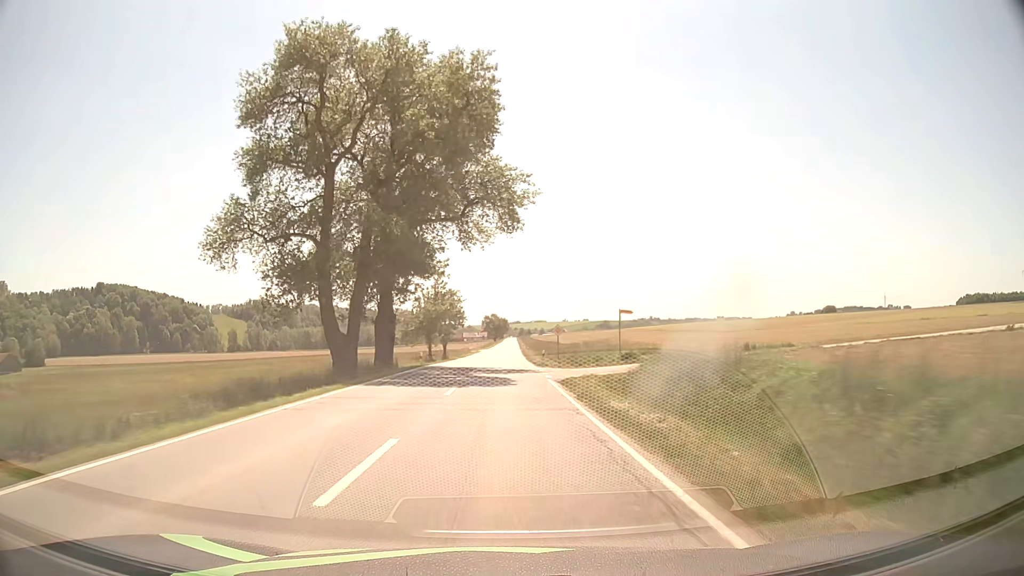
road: secondary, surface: asphalt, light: Day
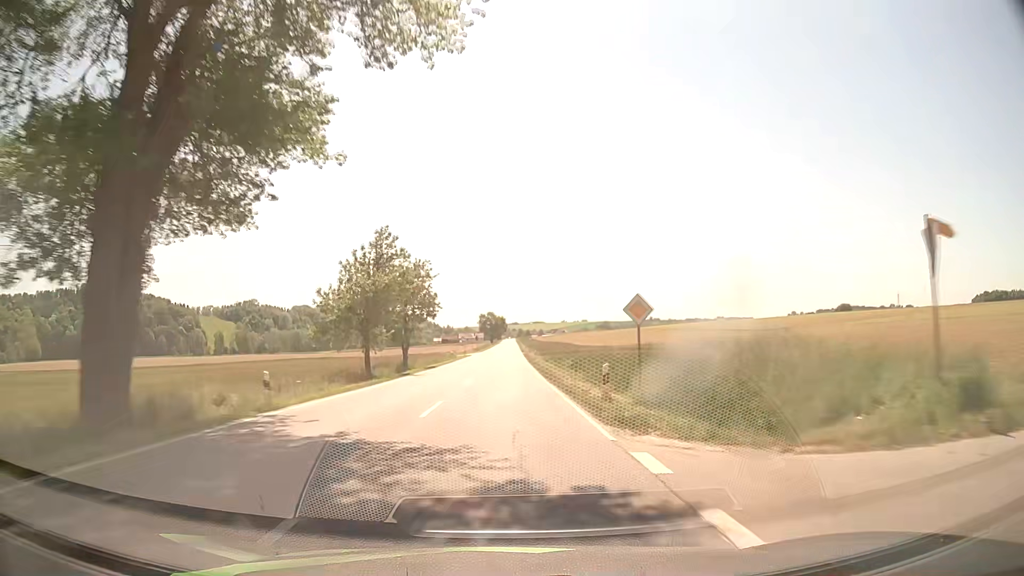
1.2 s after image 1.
(0.0, +28.5) m; 0°
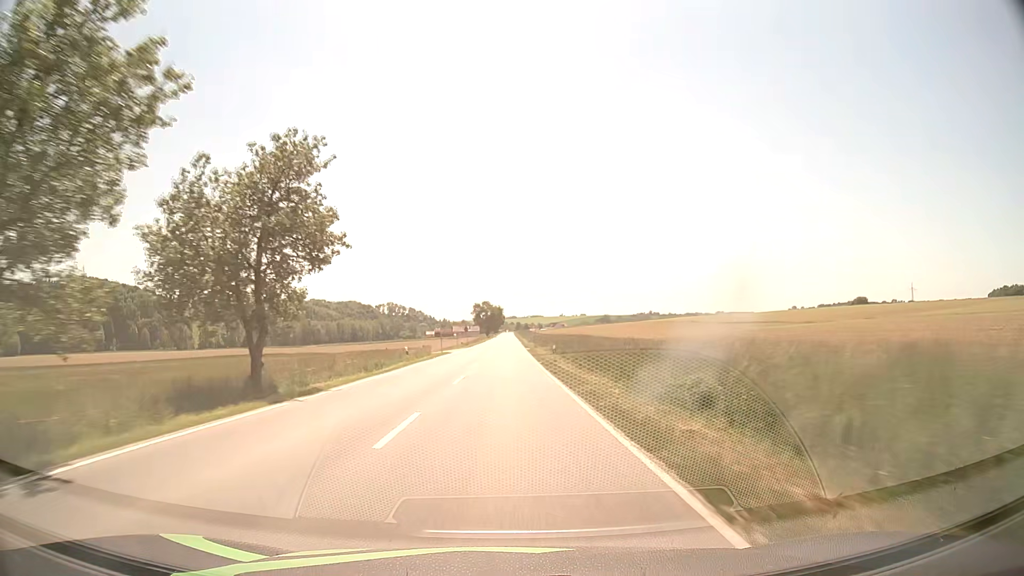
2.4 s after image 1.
(0.0, +28.5) m; 0°
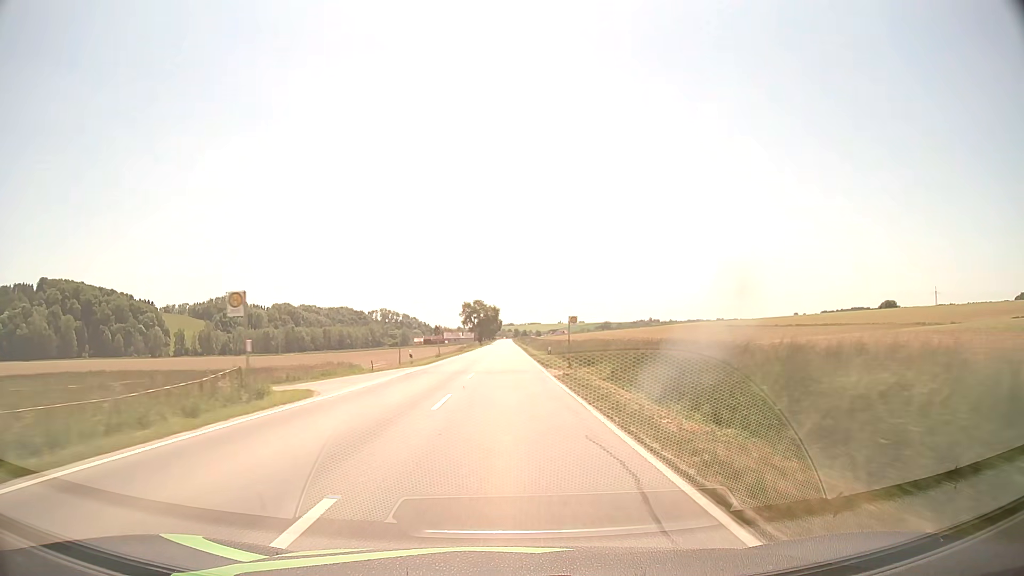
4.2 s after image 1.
(+0.1, +42.8) m; 0°
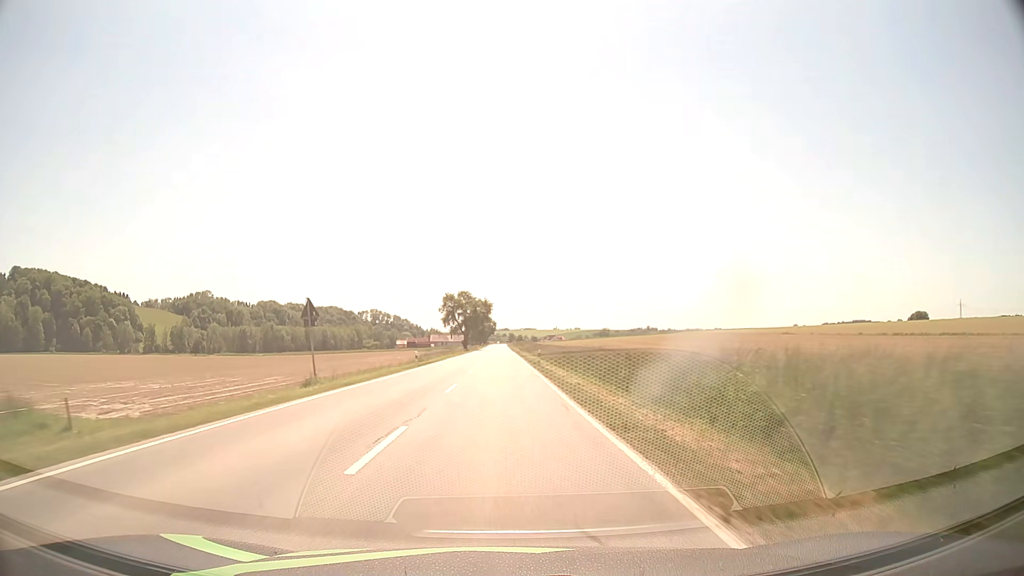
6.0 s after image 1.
(+0.2, +42.5) m; 0°
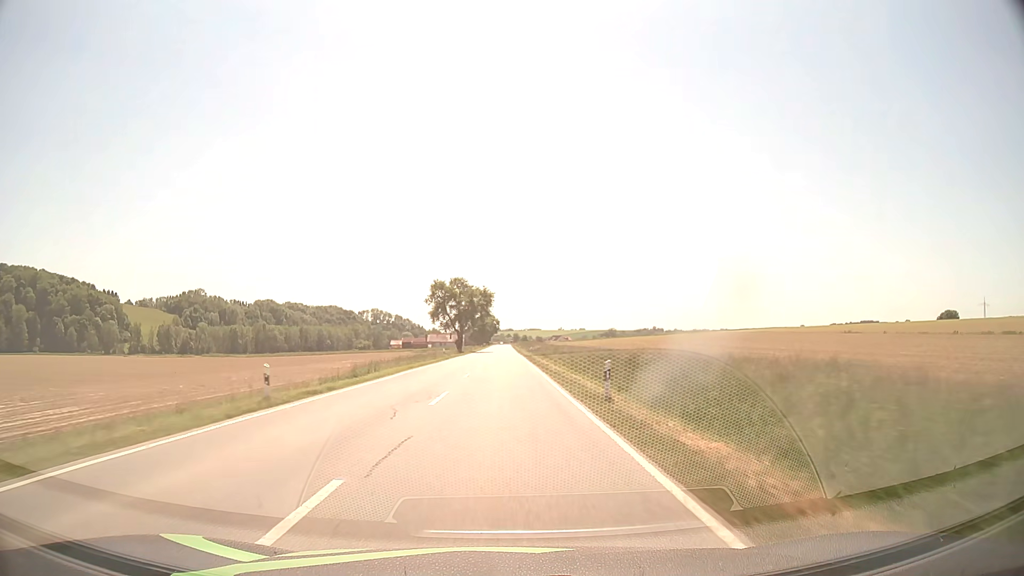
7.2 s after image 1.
(0.0, +28.3) m; 0°
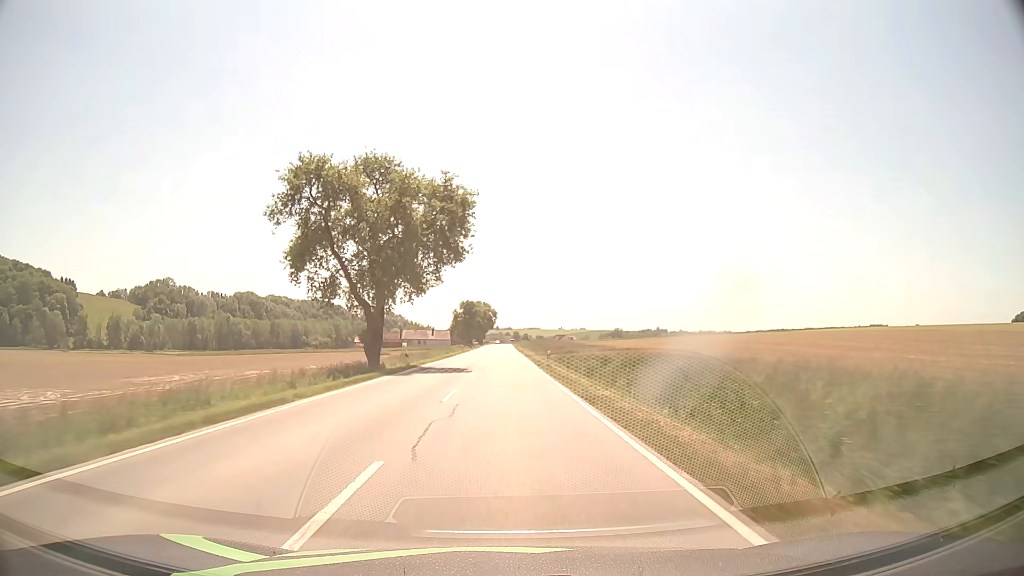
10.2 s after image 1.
(-0.2, +70.9) m; 0°
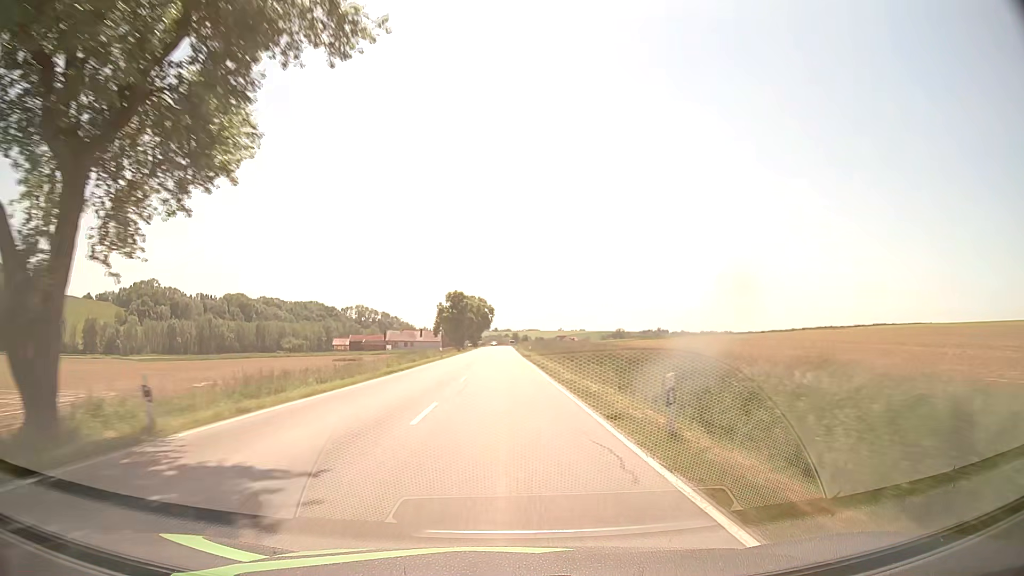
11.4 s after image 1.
(+0.1, +28.4) m; 0°
(0, +10) (0, +20) (0, +30) (0, +40) (0, +50) (0, +60) (0, +70) (0, +80) (0, +90) (0, +100) m
